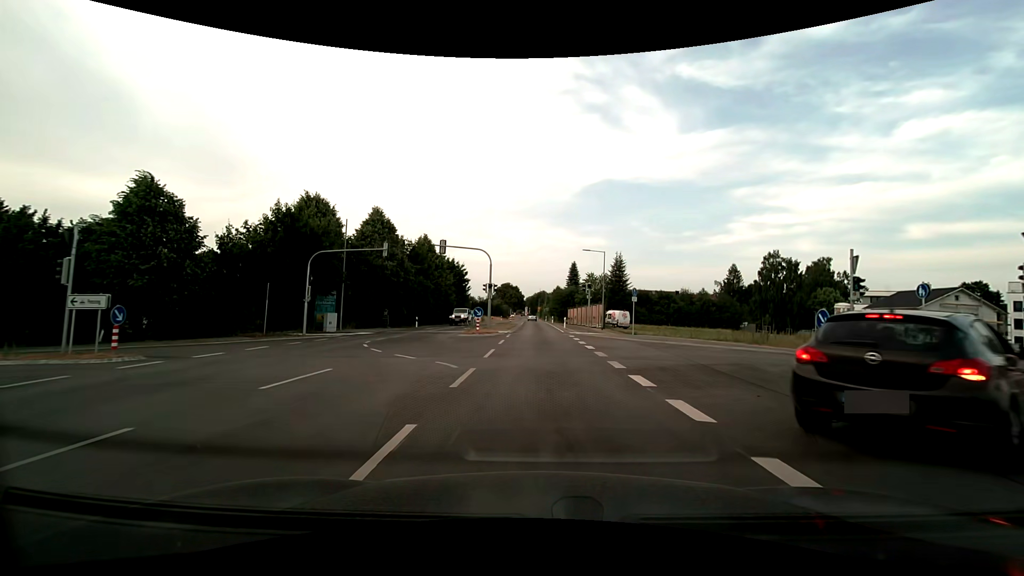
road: secondary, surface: asphalt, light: Day
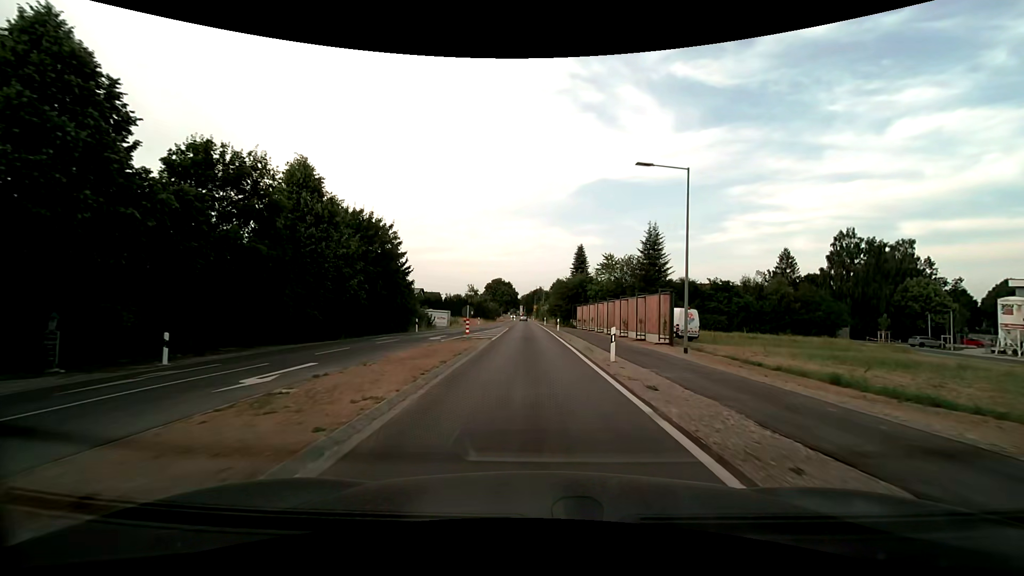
(+0.2, +32.4) m; +1°
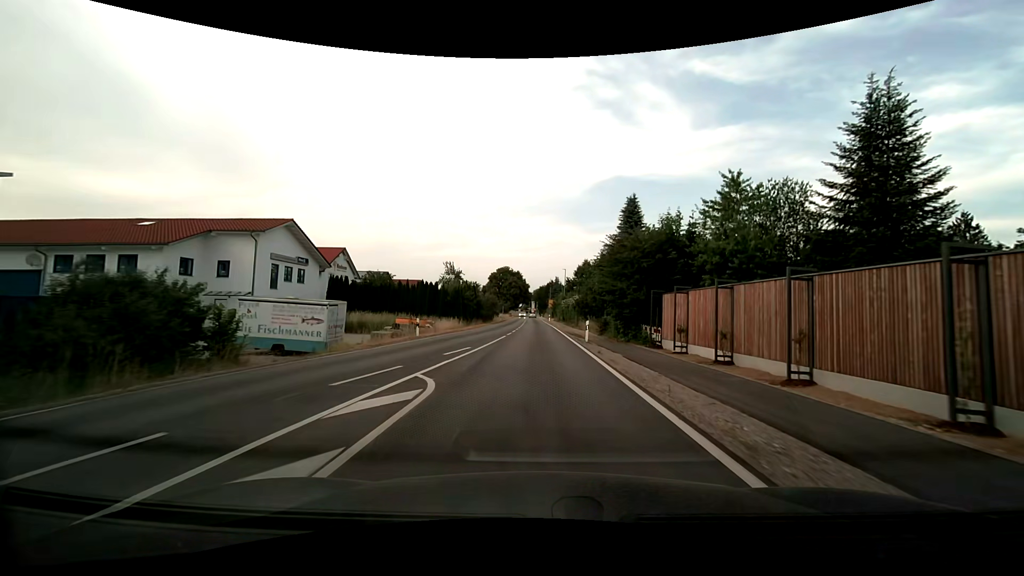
(-0.9, +40.4) m; -2°
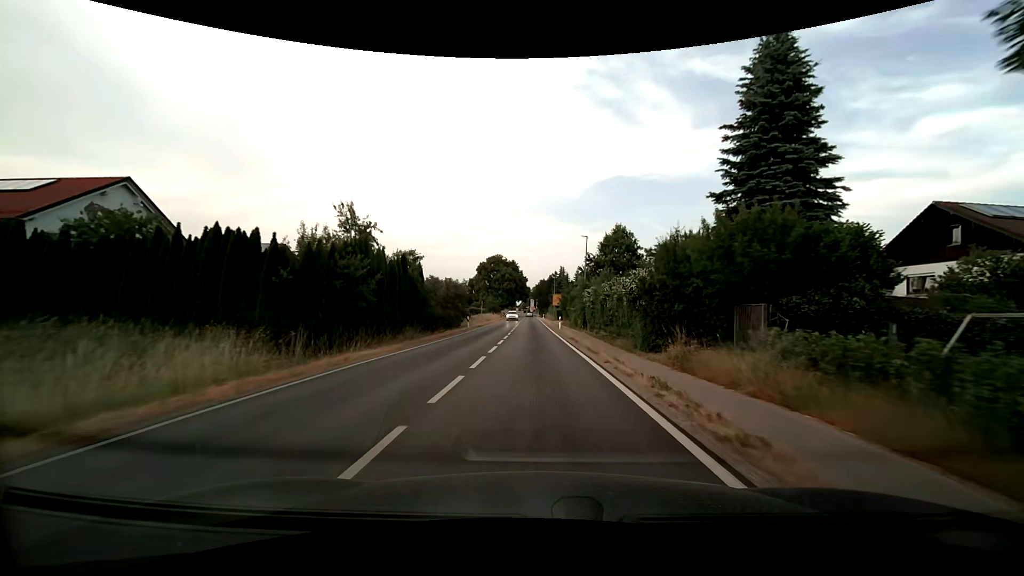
(0.0, +35.4) m; 0°
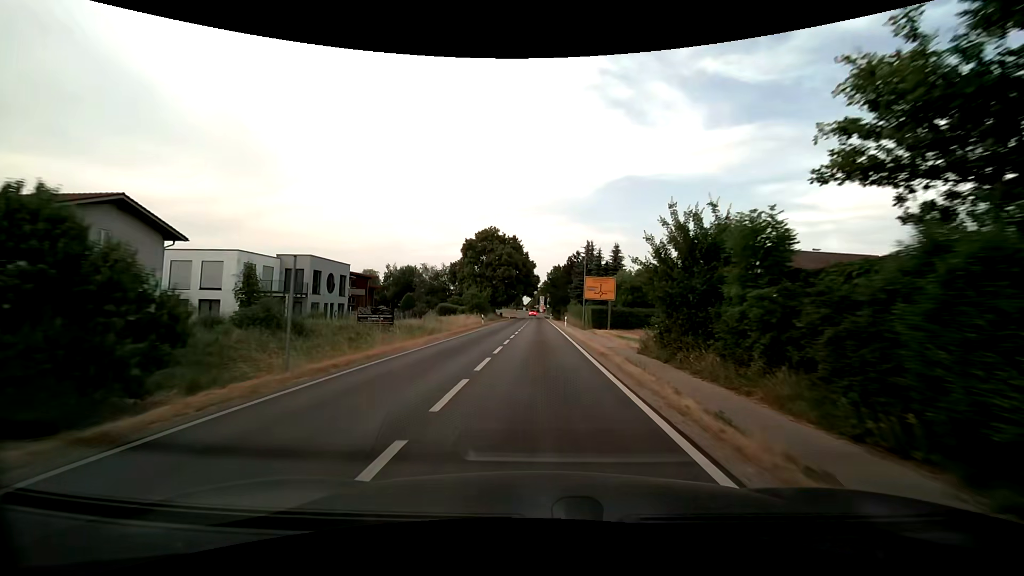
(-0.4, +46.3) m; -1°
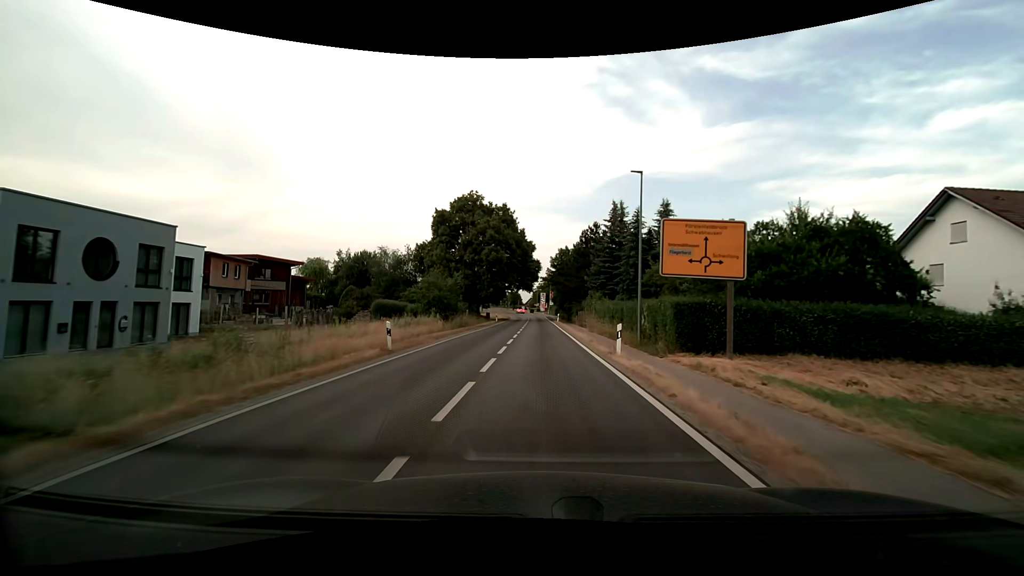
(0.0, +28.3) m; 0°
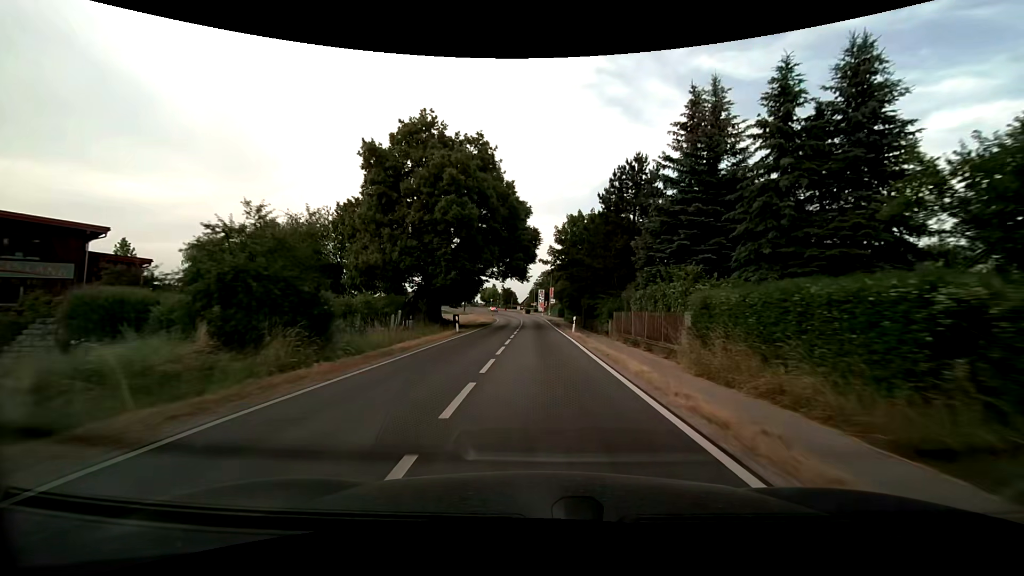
(0.0, +27.7) m; 0°
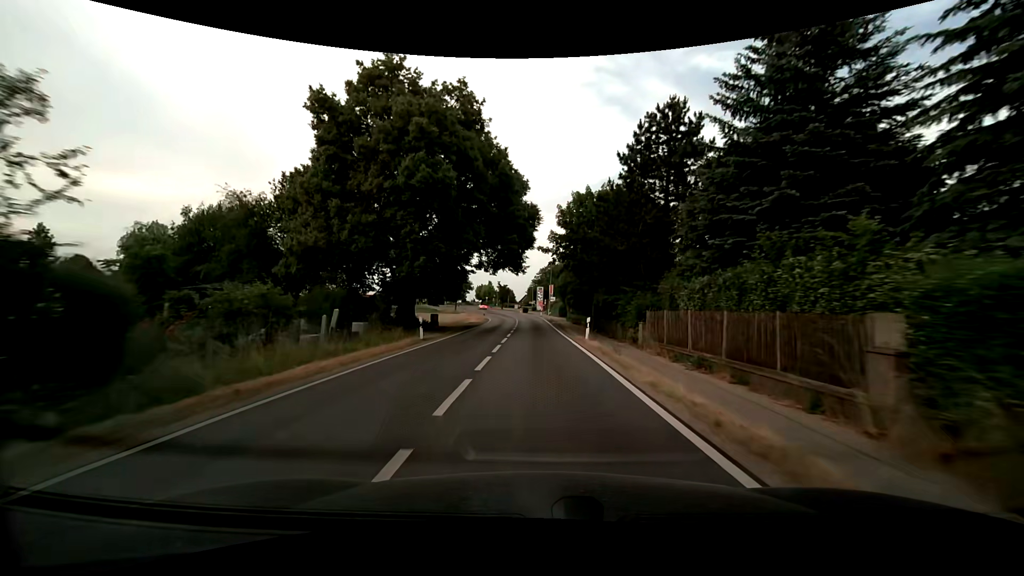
(0.0, +9.3) m; 0°
(0, +10) (0, +20) (0, +30) (0, +40) (-1, +50) (-1, +60) (-2, +70) (-3, +80) (-4, +90) (-7, +100) m
